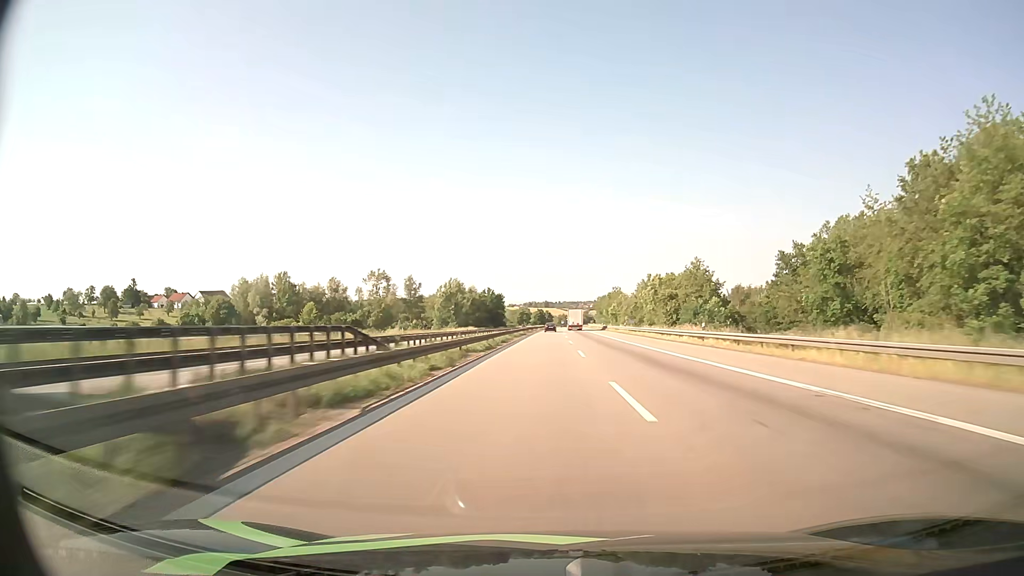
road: motorway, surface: asphalt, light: Day
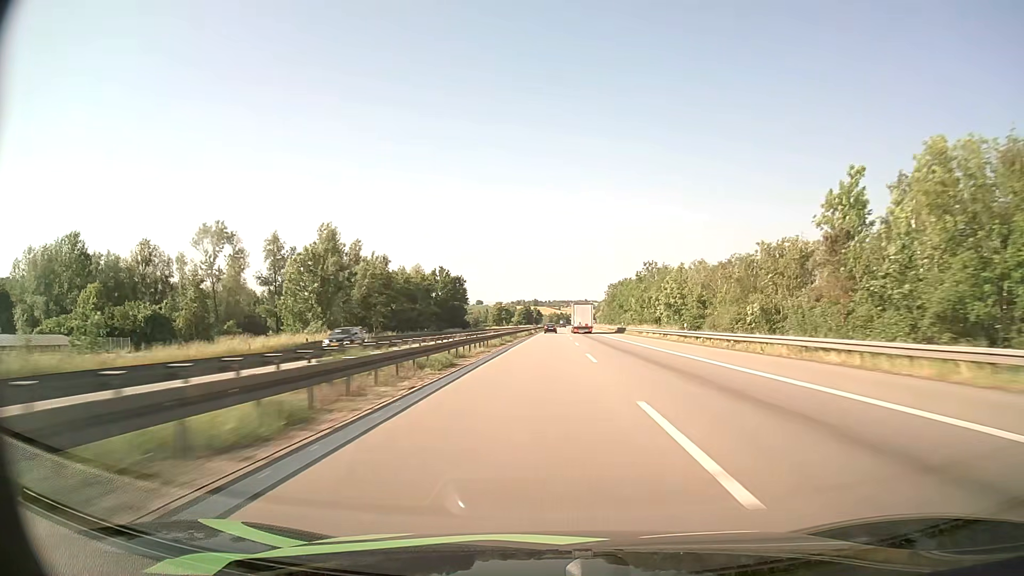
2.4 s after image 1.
(+0.5, +92.5) m; +1°
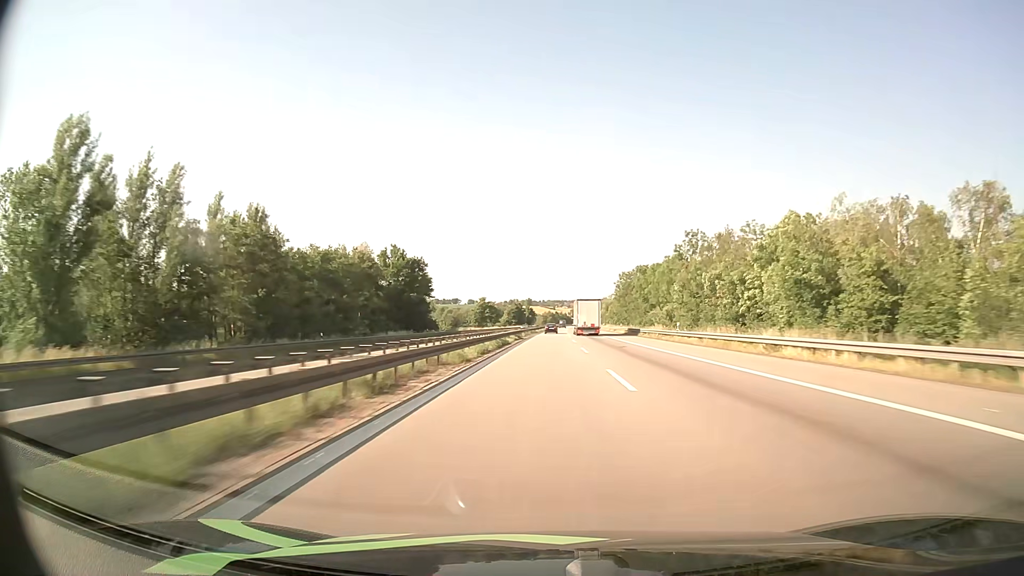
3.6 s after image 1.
(+0.2, +44.5) m; +1°
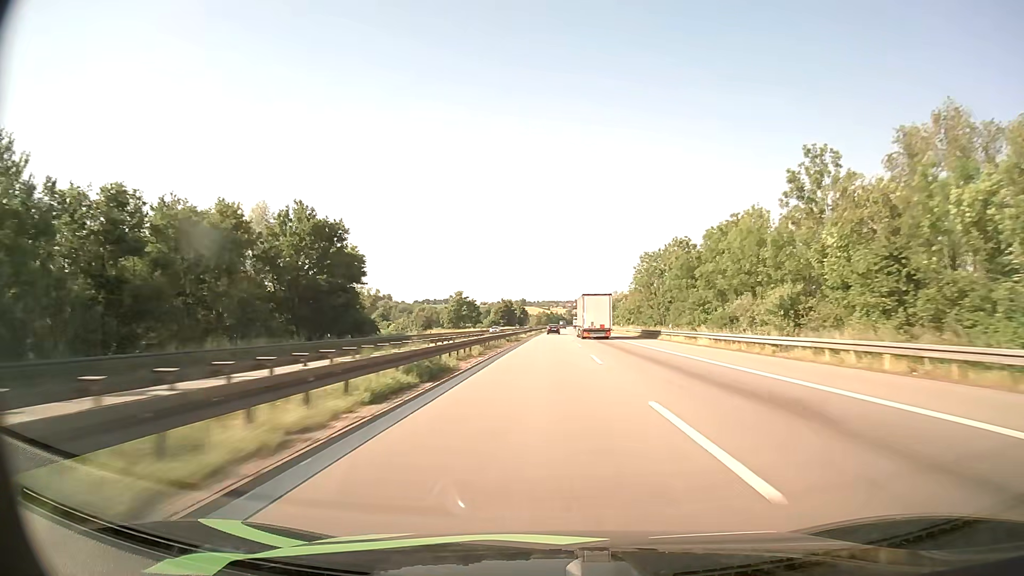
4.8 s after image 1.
(+0.1, +44.0) m; 0°
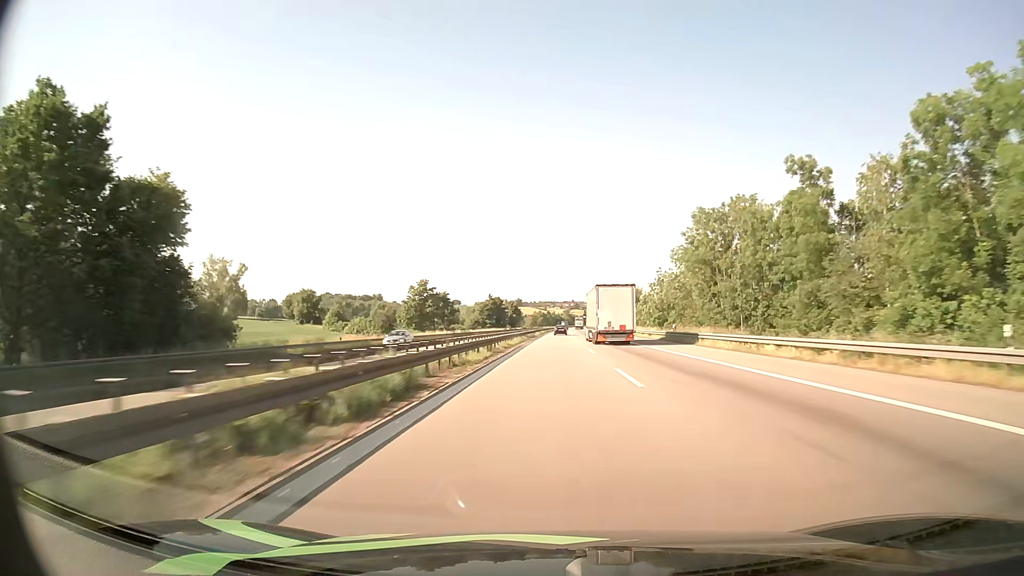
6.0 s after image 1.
(+0.1, +43.8) m; 0°
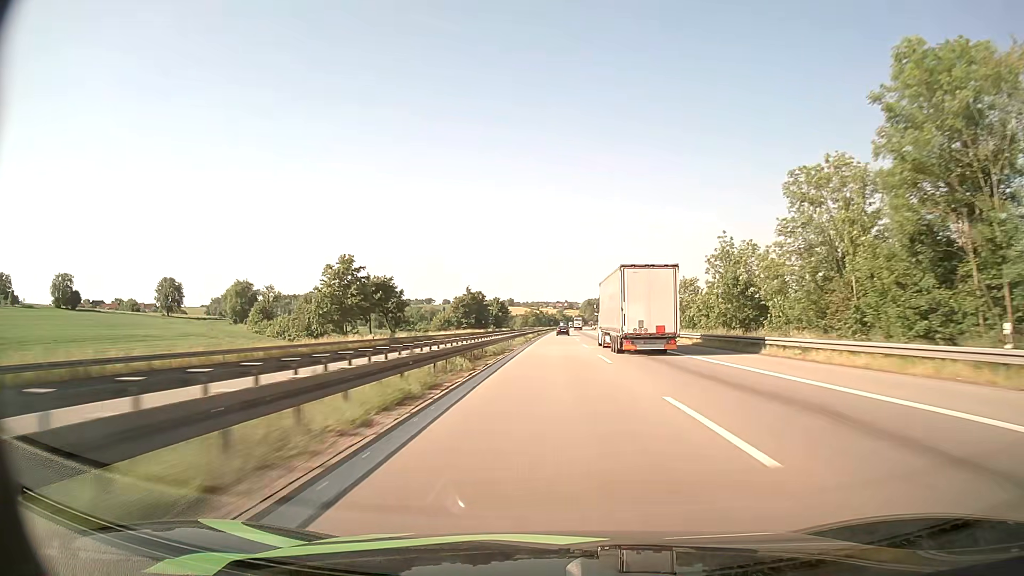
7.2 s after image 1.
(+0.2, +43.7) m; +1°
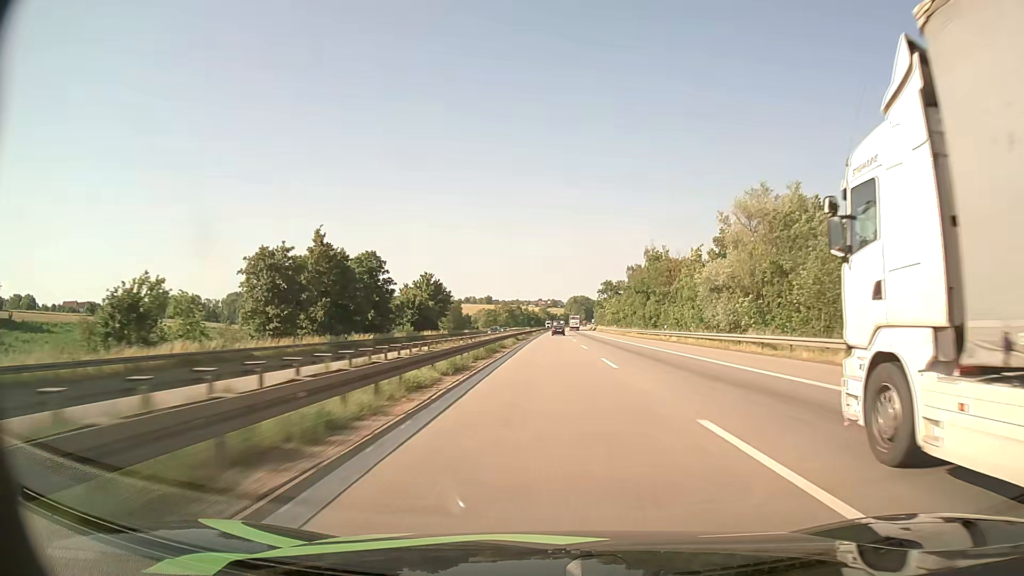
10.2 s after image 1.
(+1.6, +109.7) m; +2°
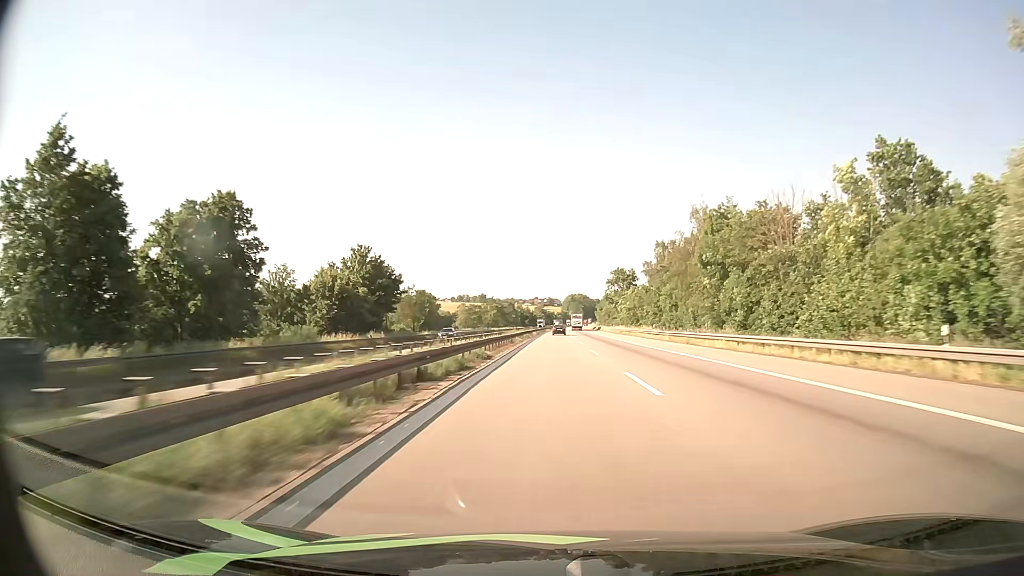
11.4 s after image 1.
(+0.1, +44.1) m; 0°
(0, +10) (0, +20) (0, +30) (0, +40) (0, +50) (0, +60) (0, +70) (+1, +80) (+1, +90) (+1, +100) m
